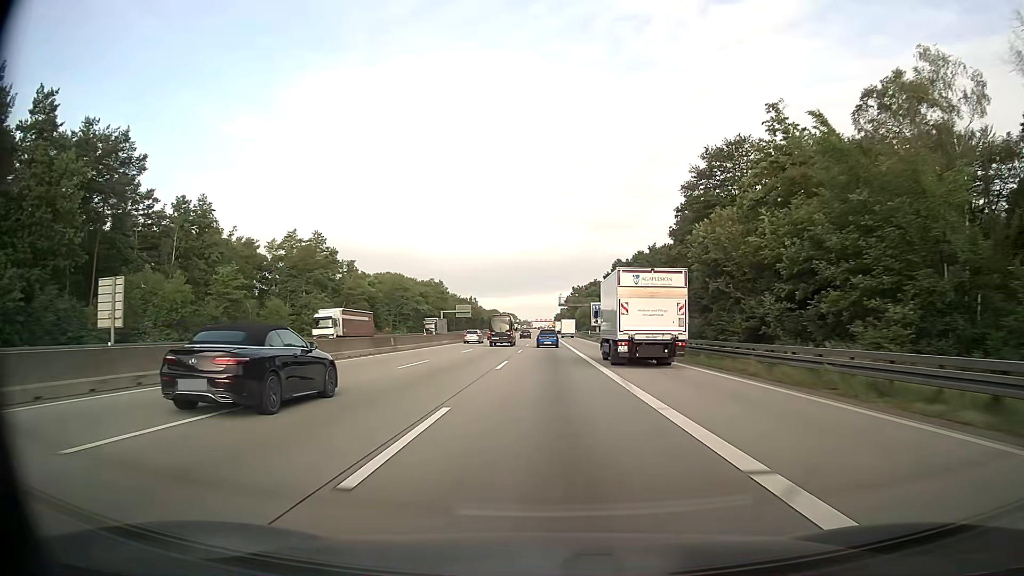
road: motorway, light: Day
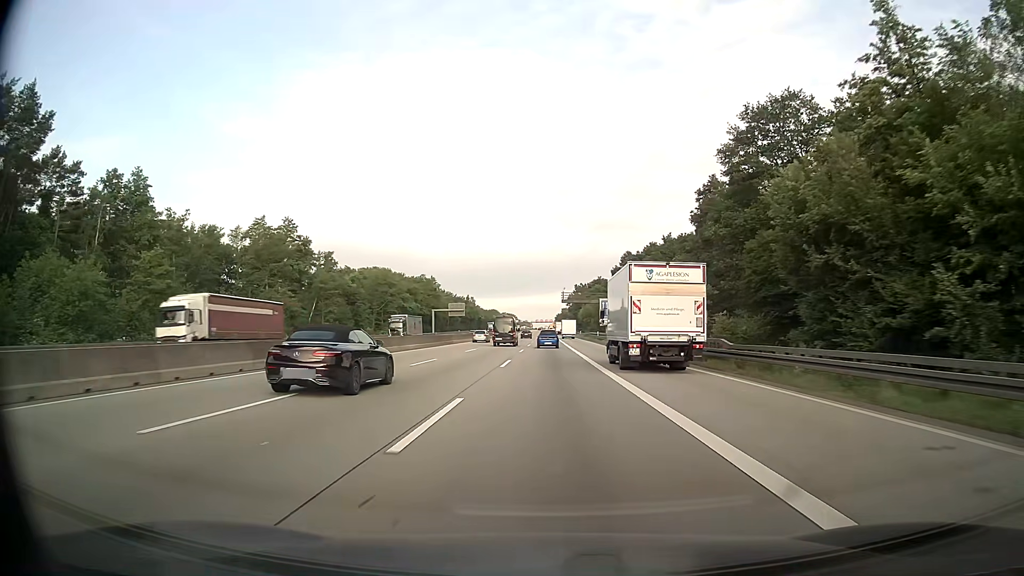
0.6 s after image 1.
(-0.1, +16.4) m; 0°
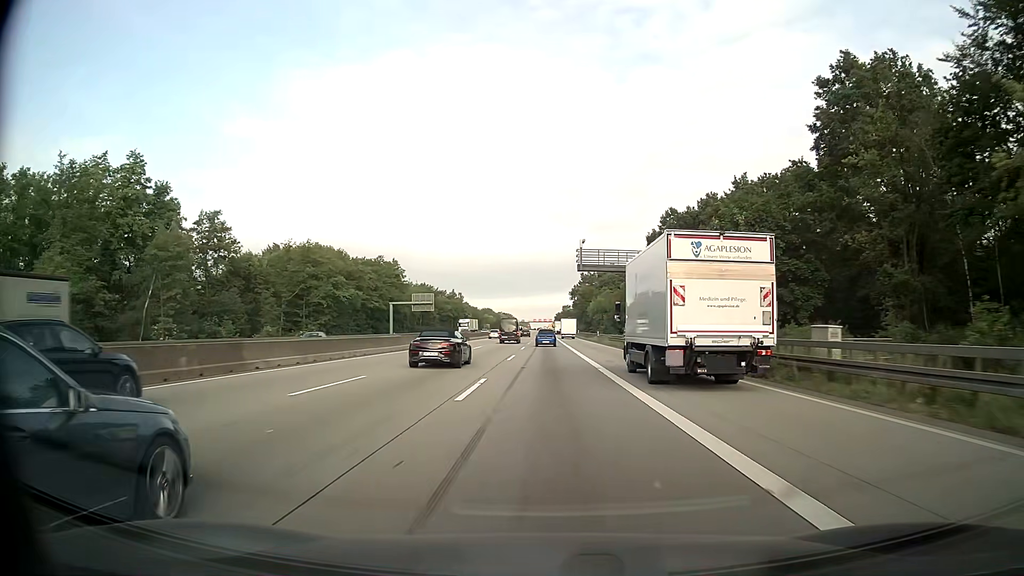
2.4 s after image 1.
(+0.1, +48.7) m; 0°
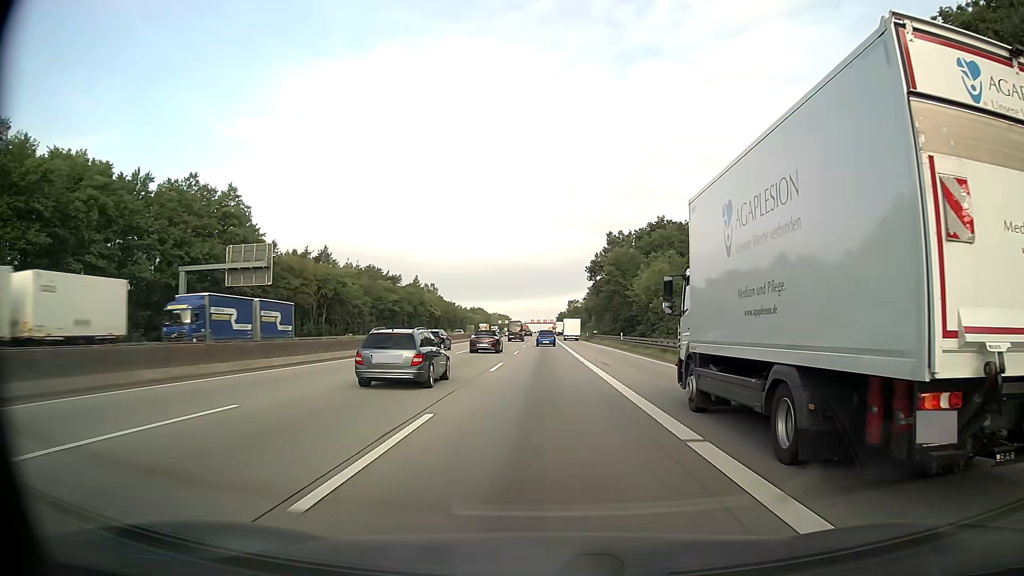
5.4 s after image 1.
(-0.1, +80.7) m; 0°
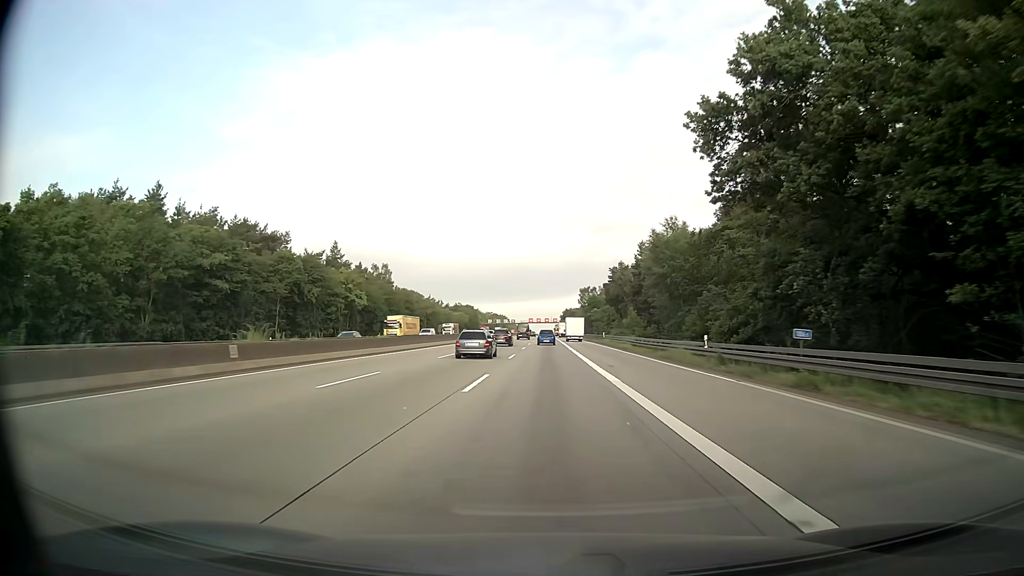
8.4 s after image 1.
(0.0, +80.5) m; 0°
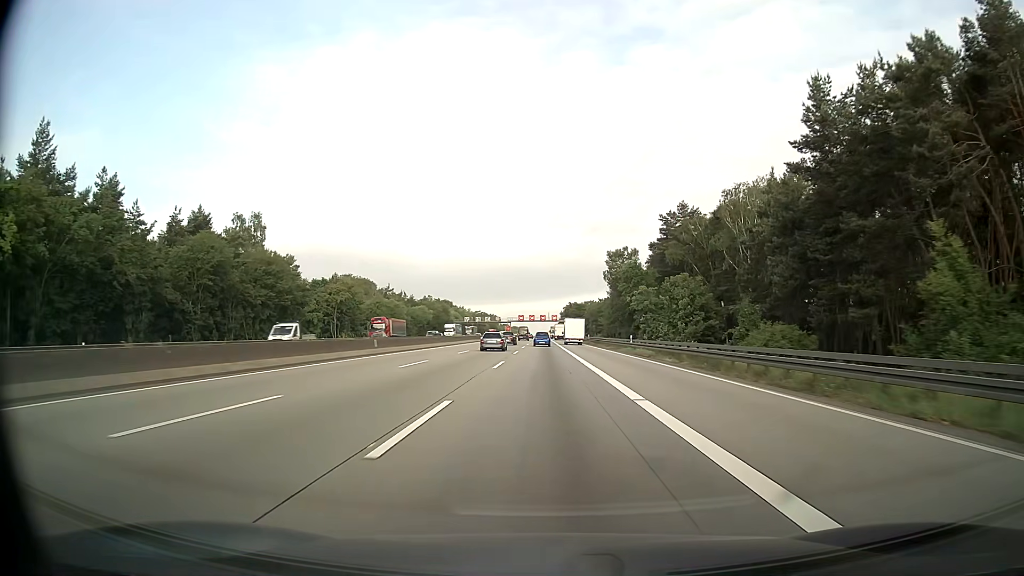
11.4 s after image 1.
(+0.1, +80.5) m; 0°
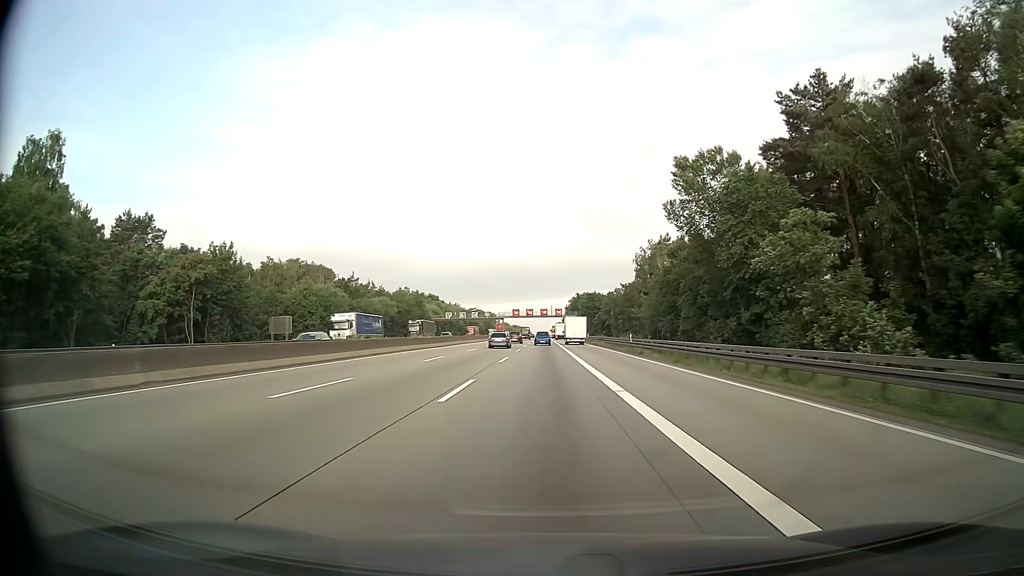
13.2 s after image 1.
(0.0, +48.4) m; 0°
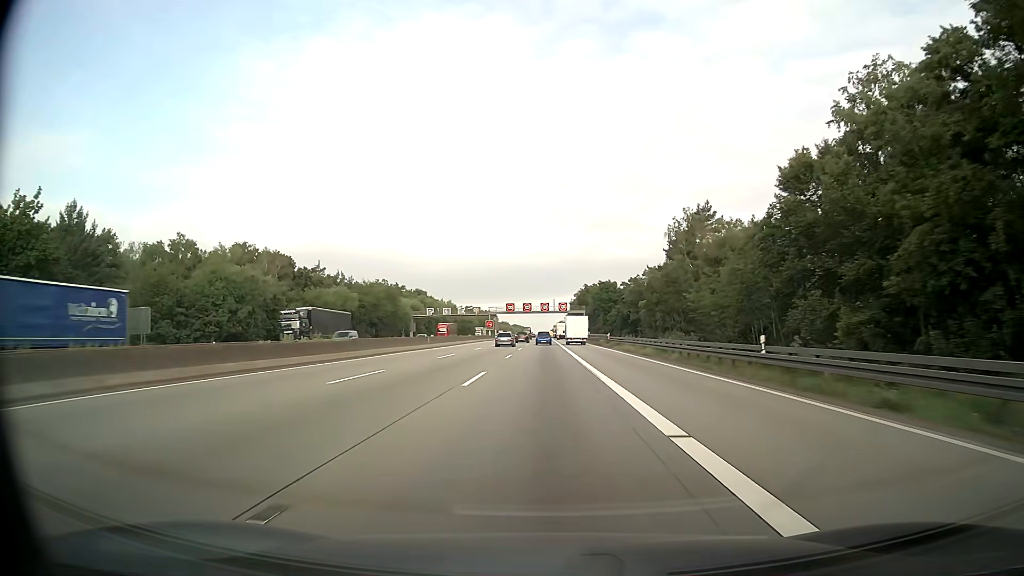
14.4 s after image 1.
(0.0, +32.3) m; 0°
(0, +10) (0, +20) (0, +30) (0, +40) (0, +50) (0, +60) (0, +70) (0, +80) (0, +90) (0, +100) m
